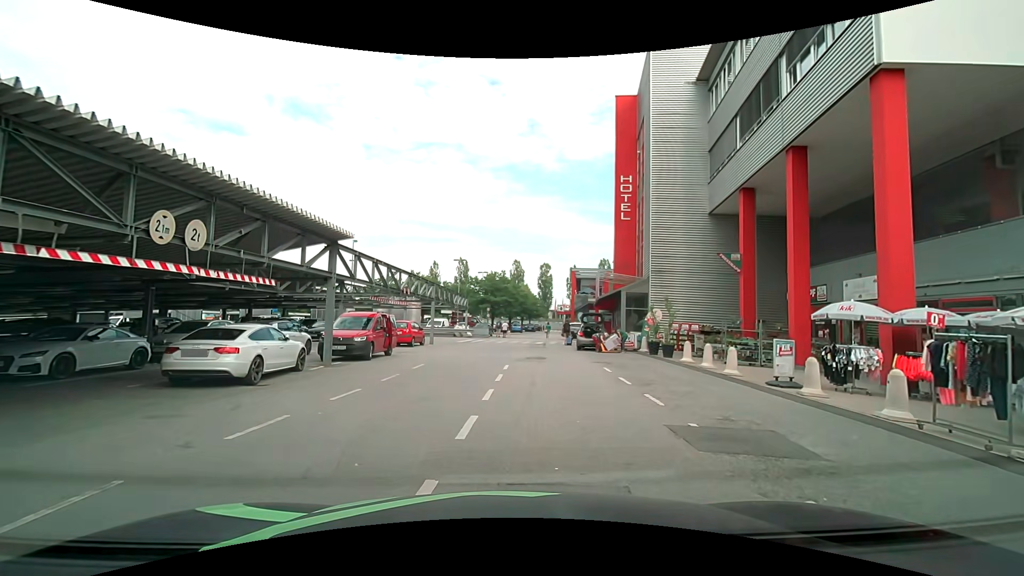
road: service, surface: asphalt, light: Day
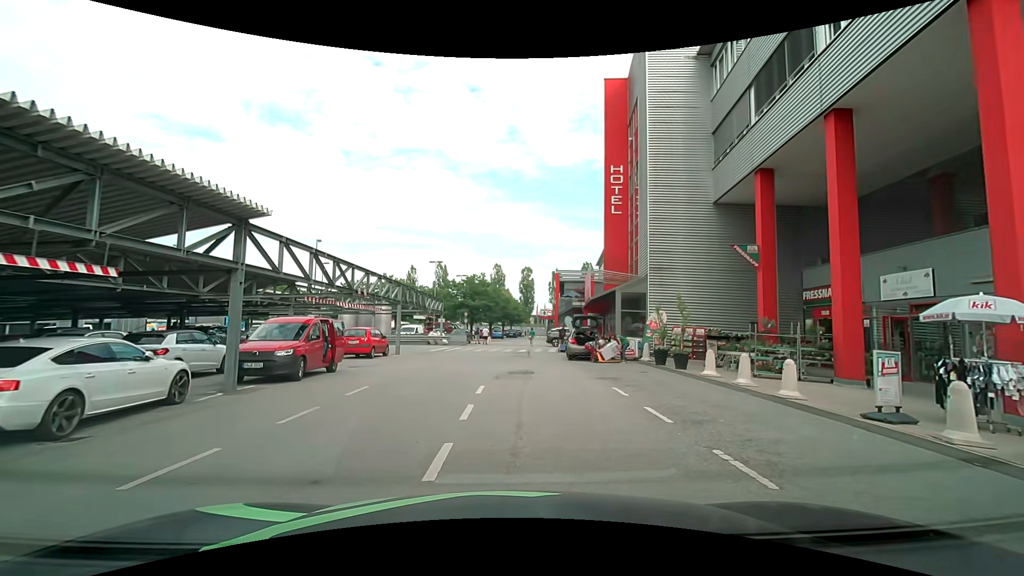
(+0.1, +4.3) m; +1°
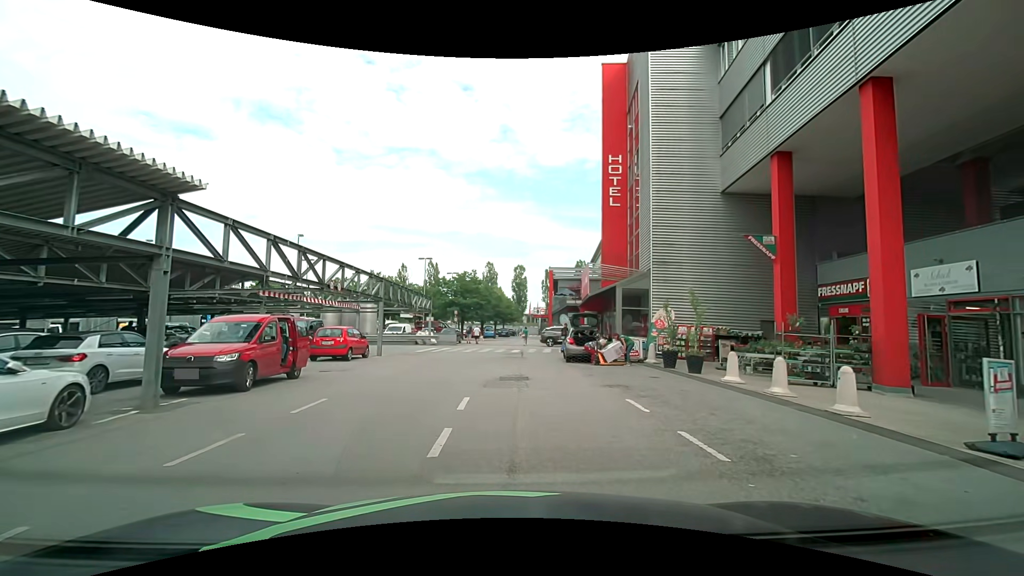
(+0.1, +2.2) m; +1°
